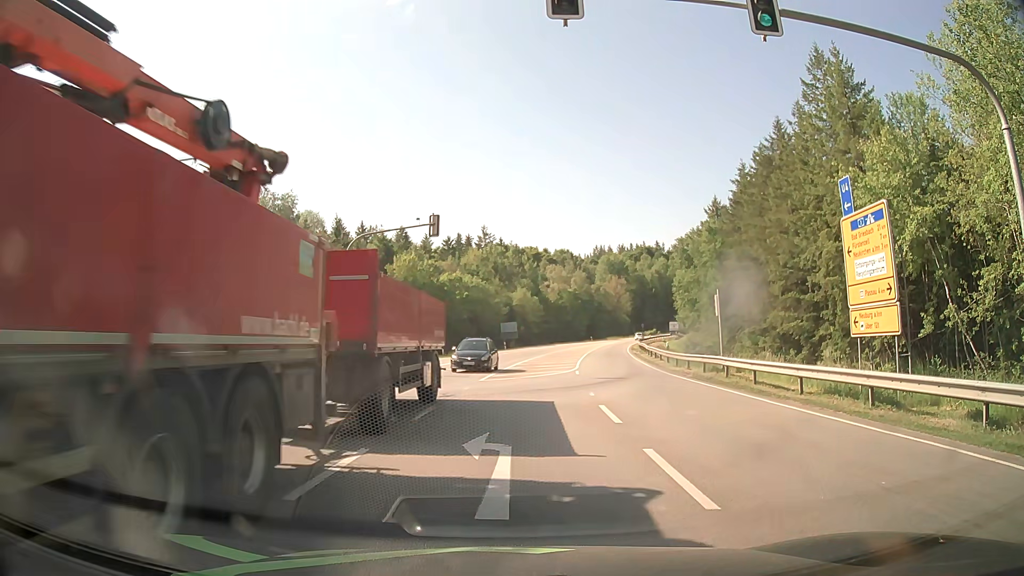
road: secondary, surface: asphalt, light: Day
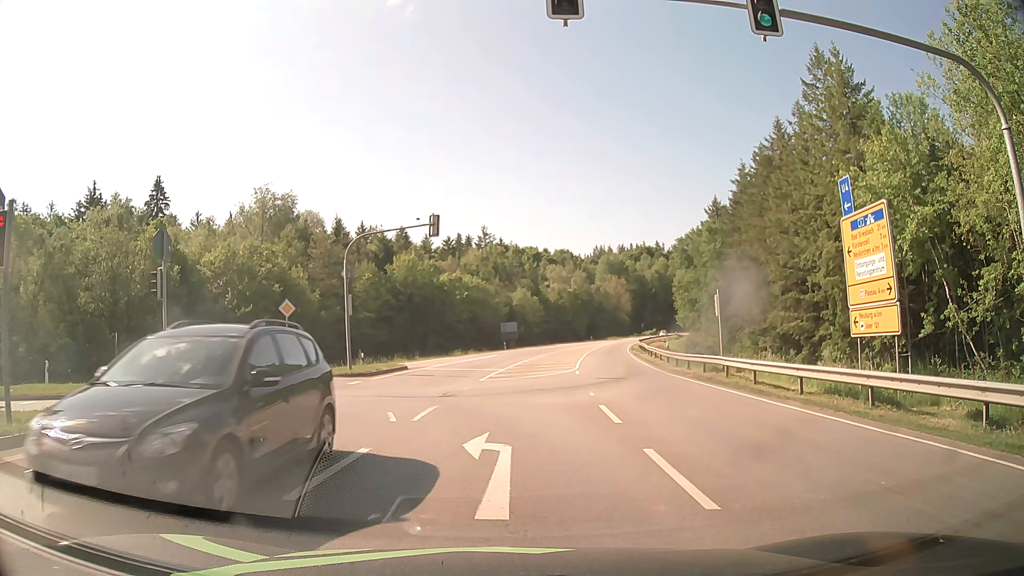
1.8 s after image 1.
(0.0, 0.0) m; 0°
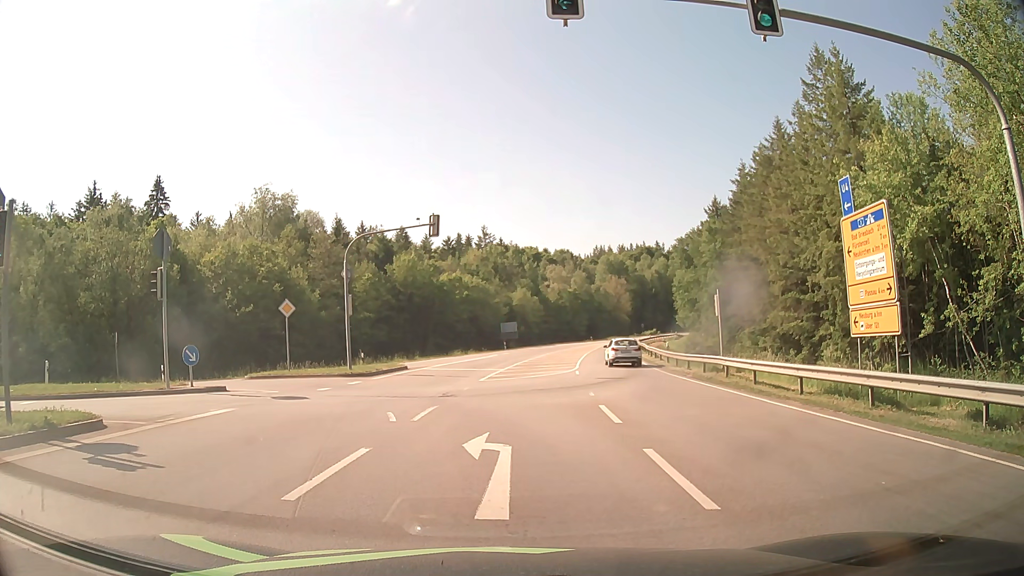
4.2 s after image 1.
(0.0, 0.0) m; 0°
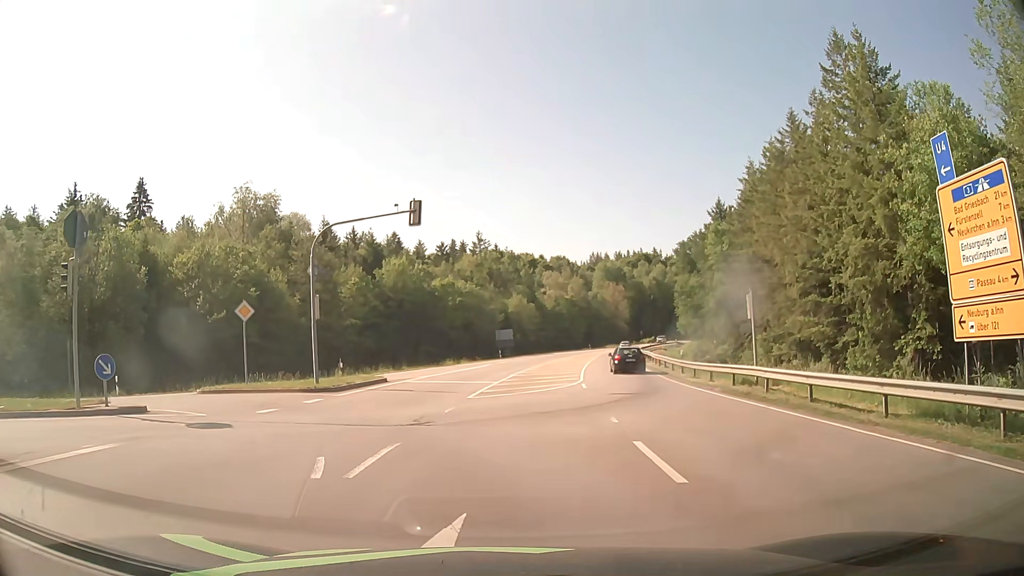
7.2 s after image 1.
(0.0, +4.9) m; 0°
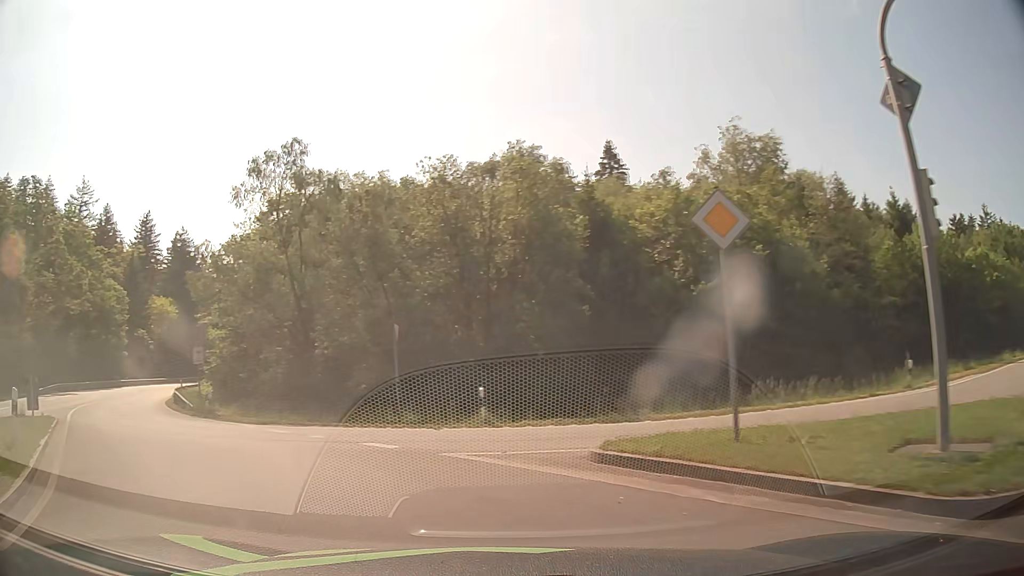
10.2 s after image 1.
(-5.0, +16.7) m; -45°
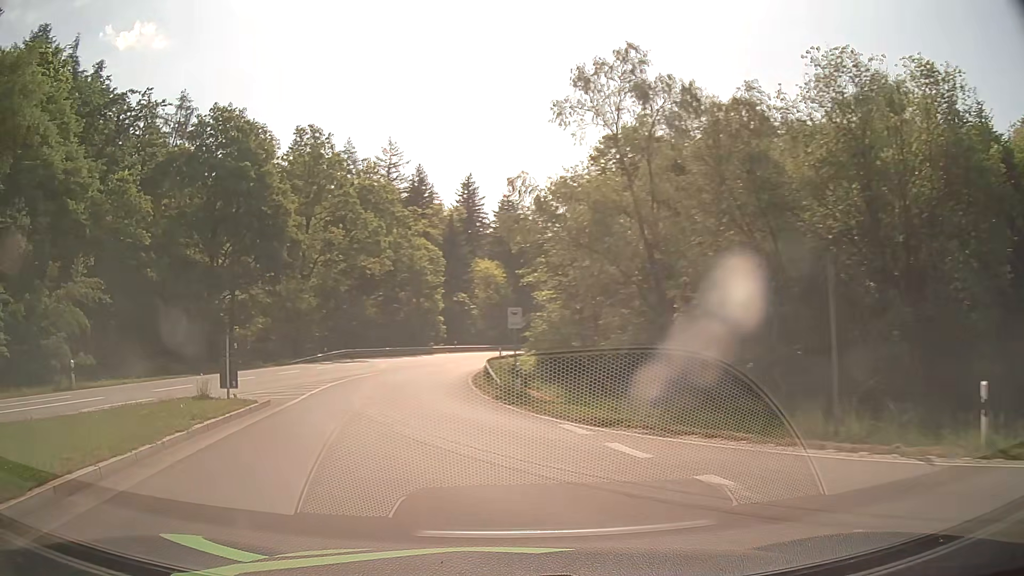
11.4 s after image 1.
(-2.2, +8.3) m; -29°
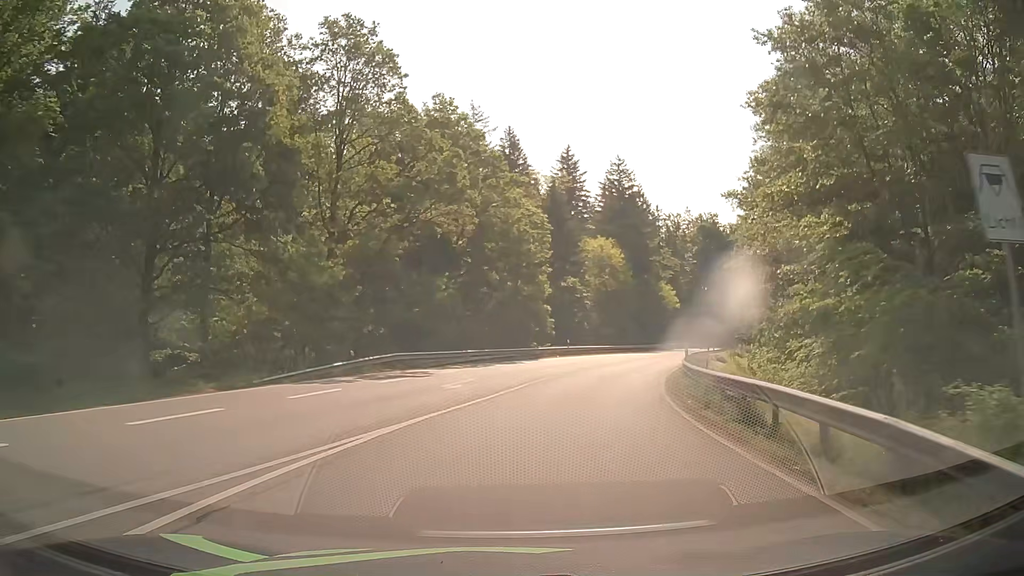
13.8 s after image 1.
(-3.3, +23.5) m; -7°
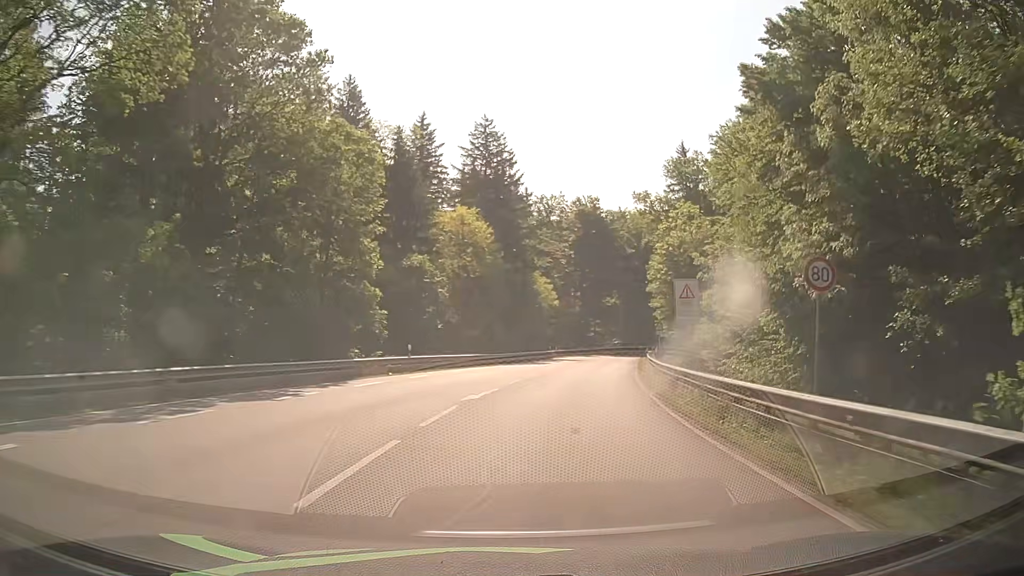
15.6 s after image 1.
(+2.3, +23.0) m; +12°
